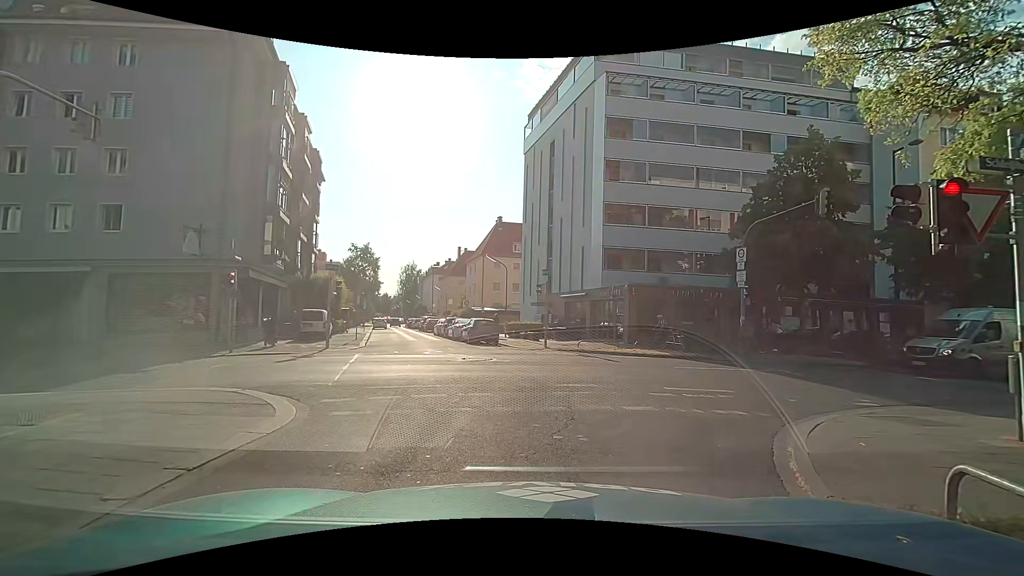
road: residential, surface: asphalt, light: Day
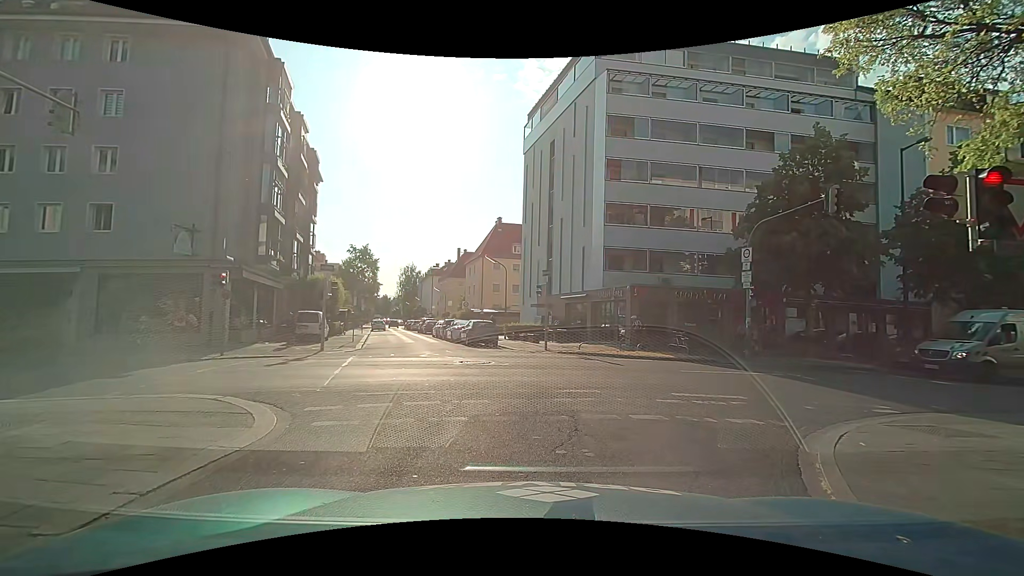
(0.0, +0.5) m; 0°
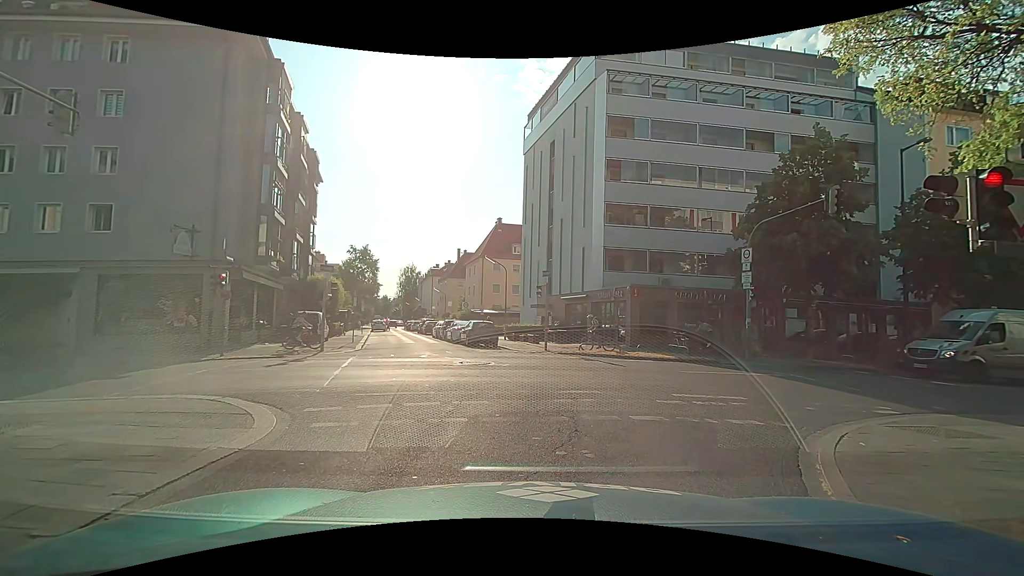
(0.0, +0.1) m; 0°
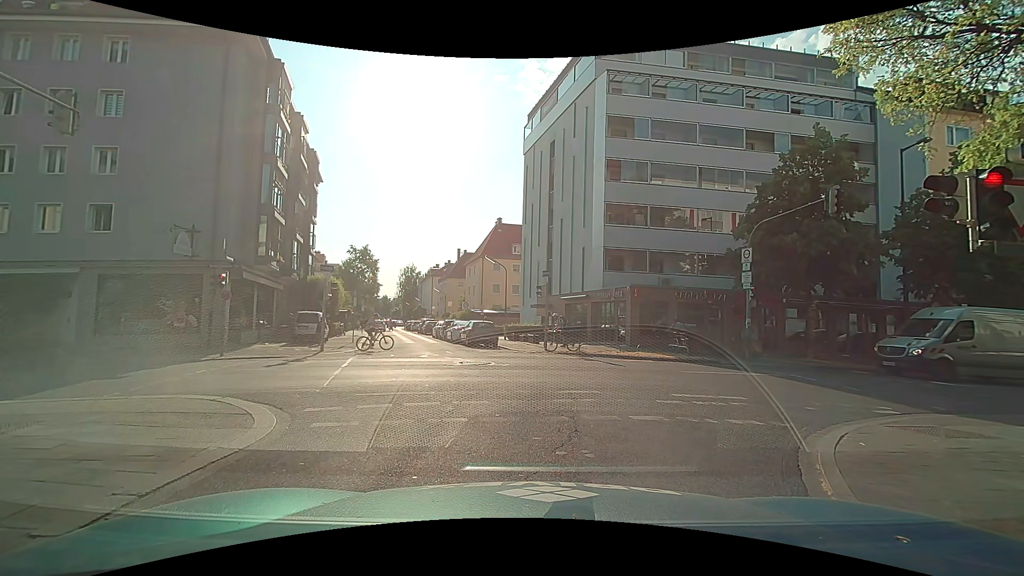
(0.0, 0.0) m; 0°
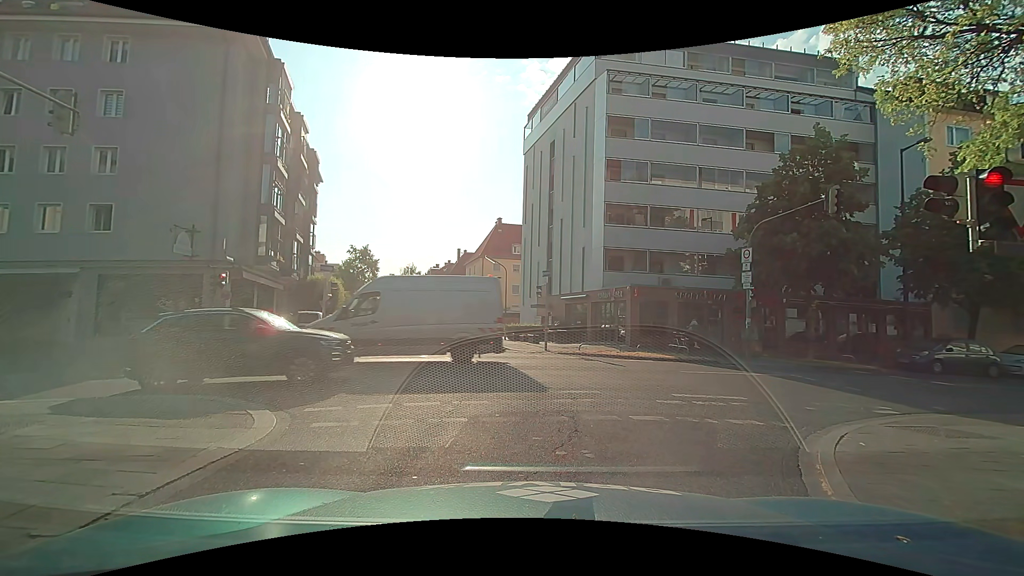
(0.0, 0.0) m; 0°
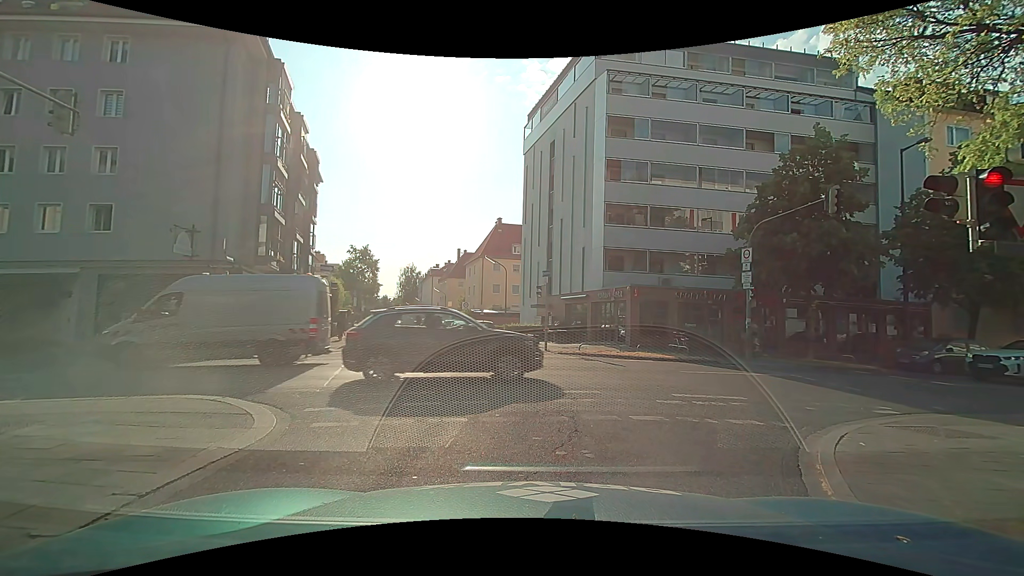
(0.0, 0.0) m; 0°
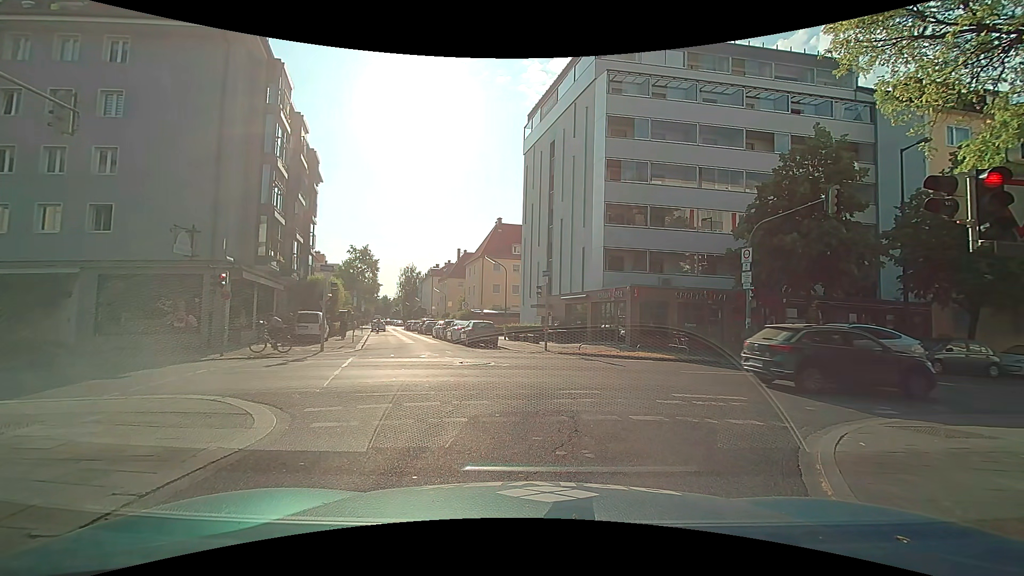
(0.0, 0.0) m; 0°
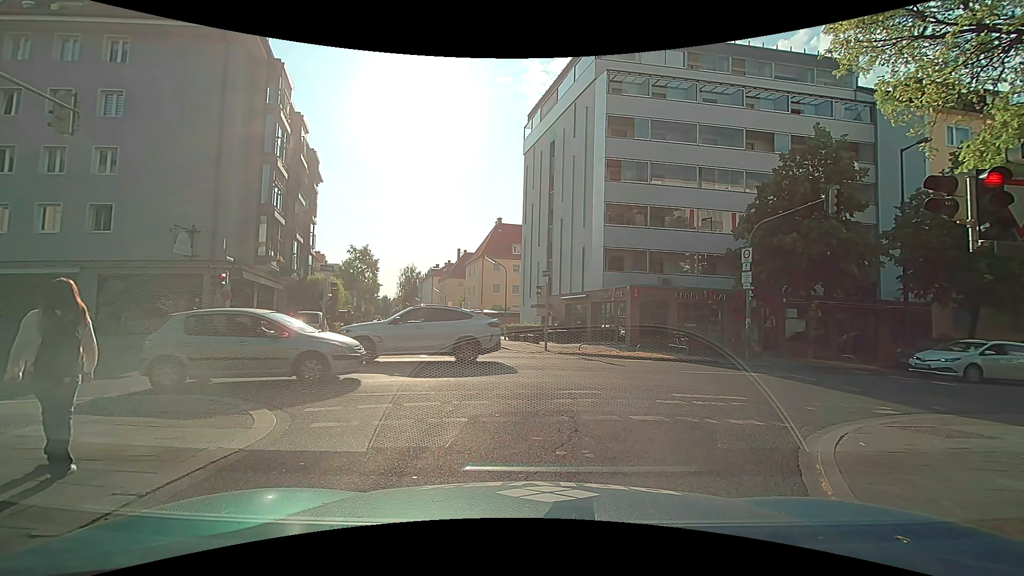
(0.0, 0.0) m; 0°
